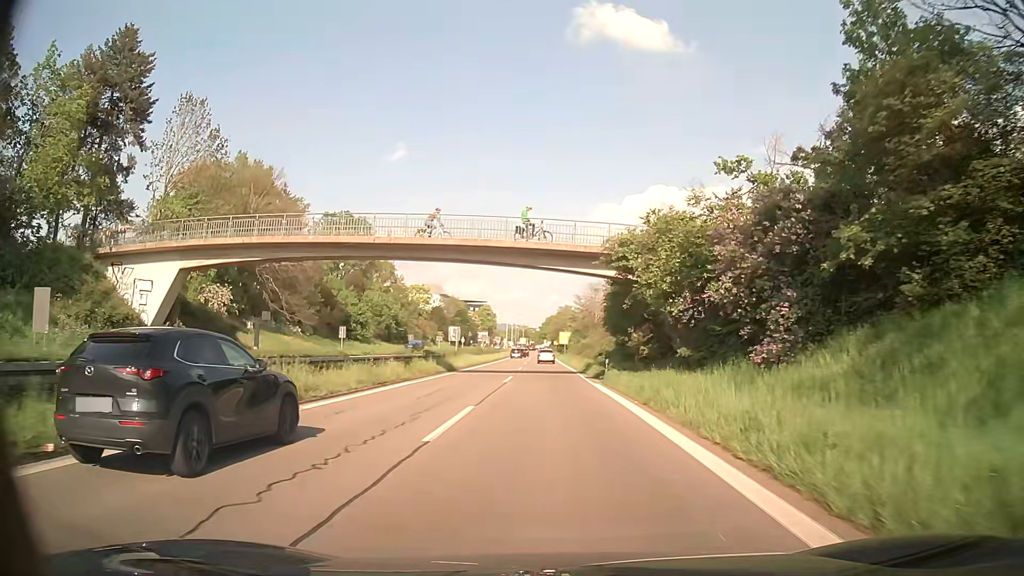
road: trunk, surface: asphalt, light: Day
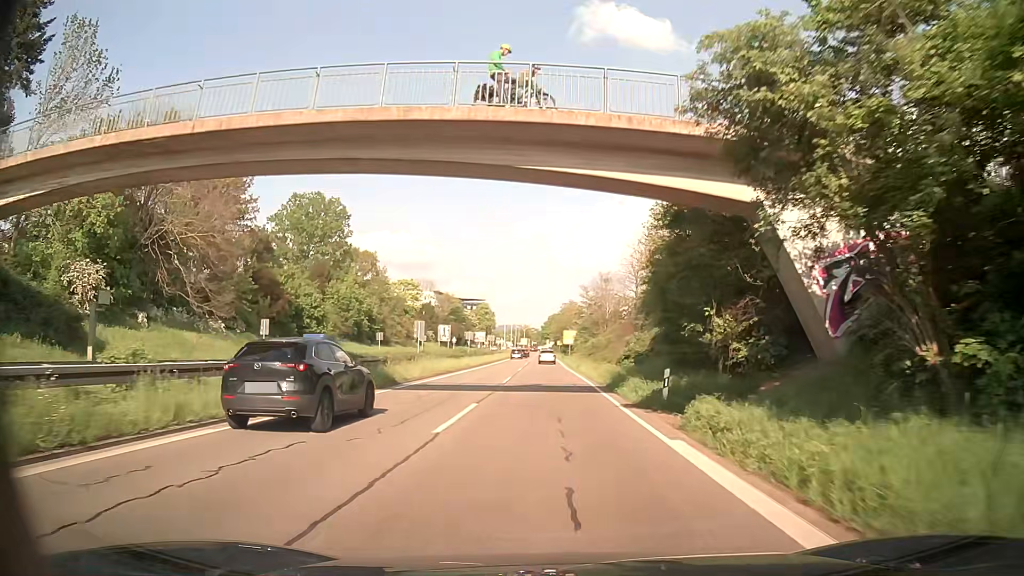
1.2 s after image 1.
(0.0, +16.8) m; -1°
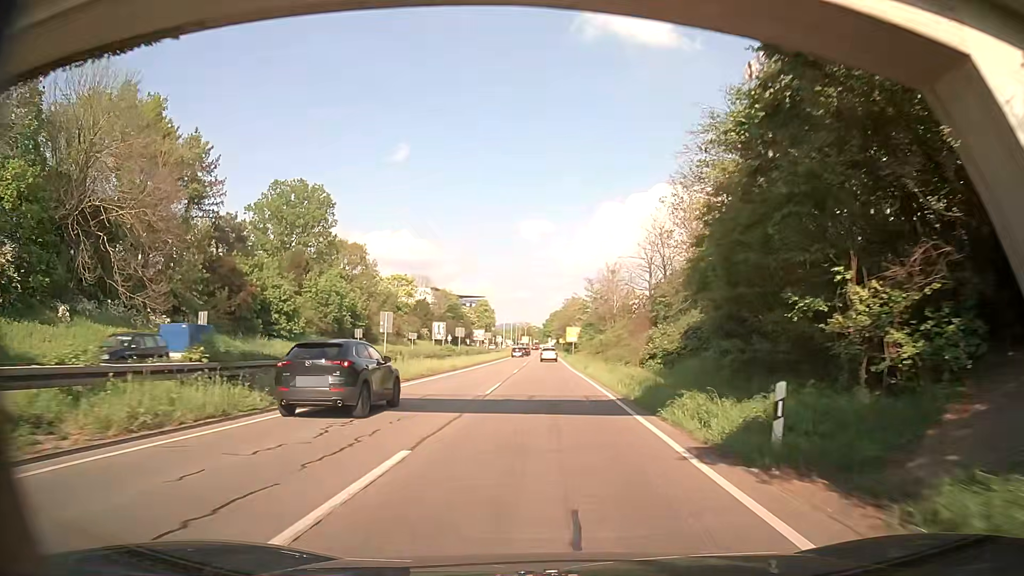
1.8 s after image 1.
(+0.1, +8.3) m; 0°
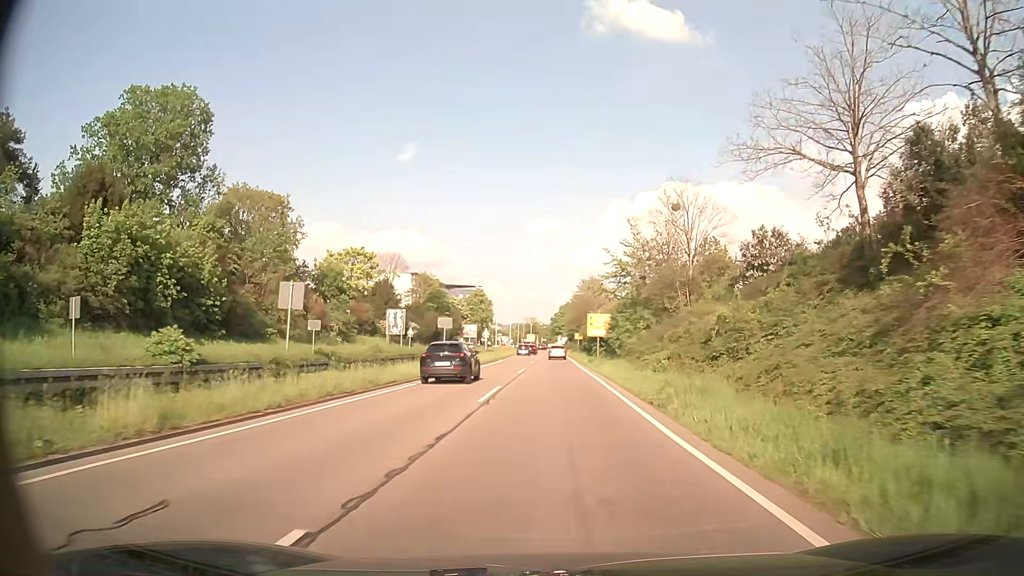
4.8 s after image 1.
(-0.2, +39.9) m; -1°
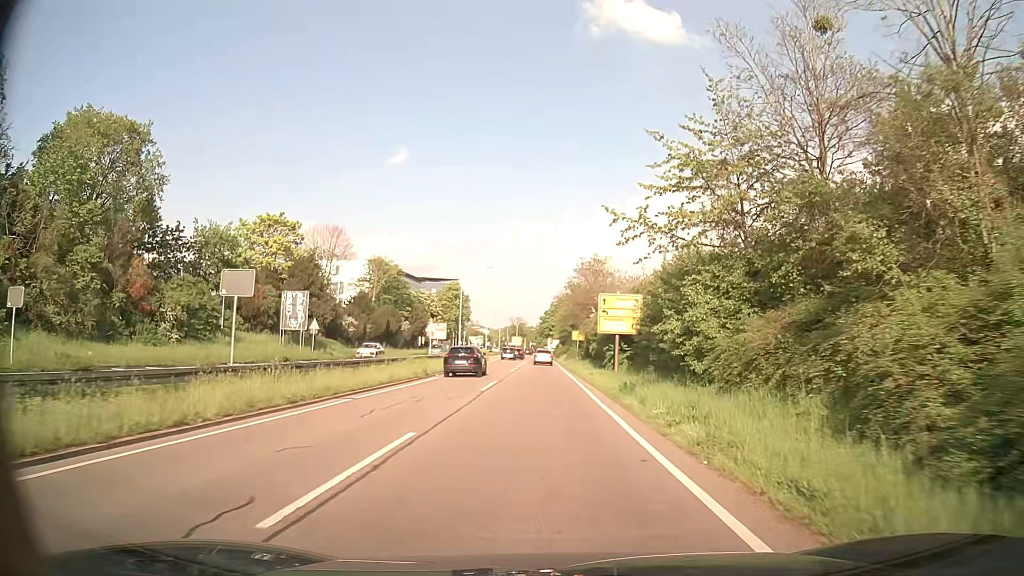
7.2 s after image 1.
(+0.3, +29.9) m; +1°
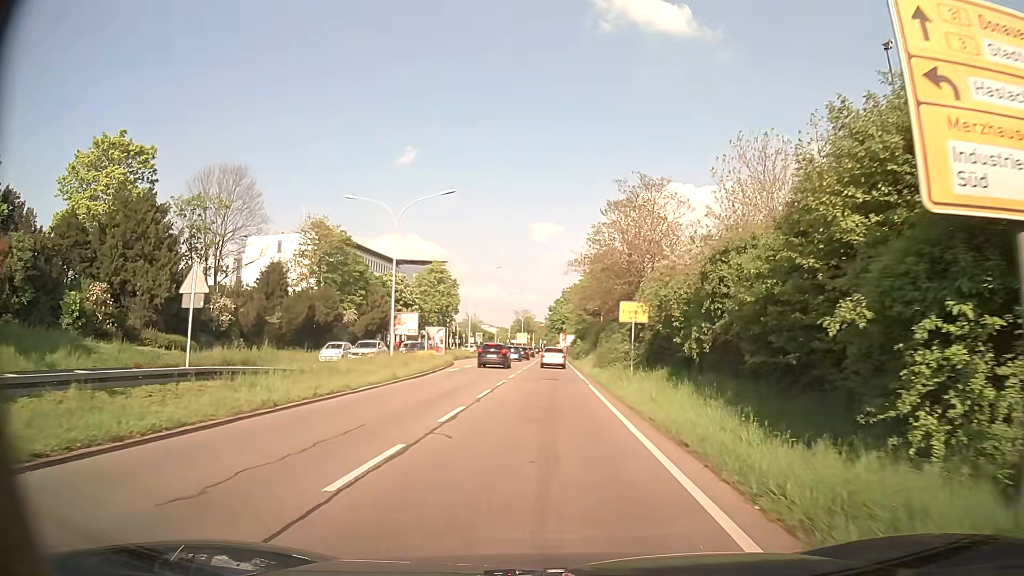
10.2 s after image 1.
(-0.3, +34.5) m; -1°
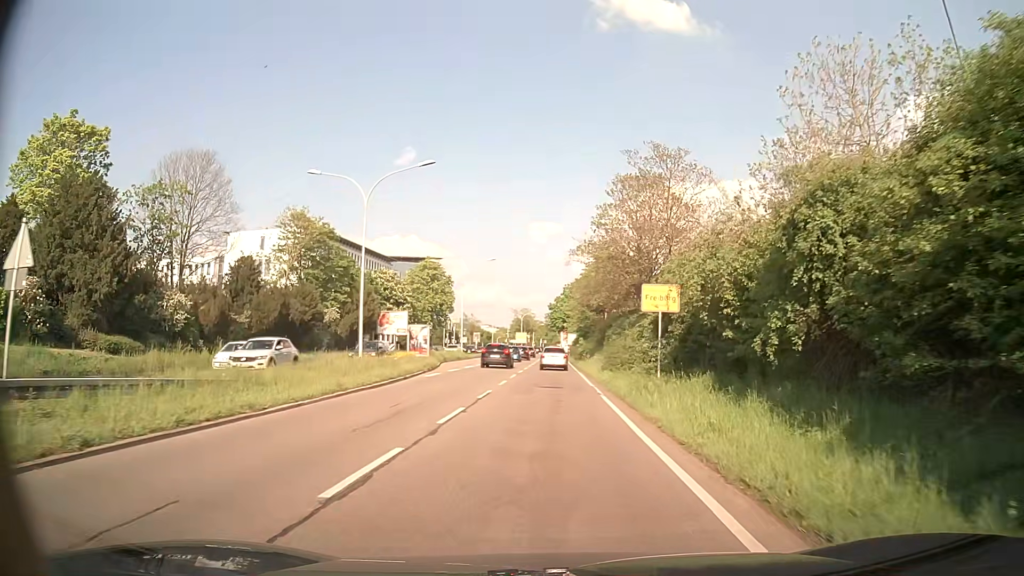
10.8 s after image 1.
(0.0, +6.3) m; 0°
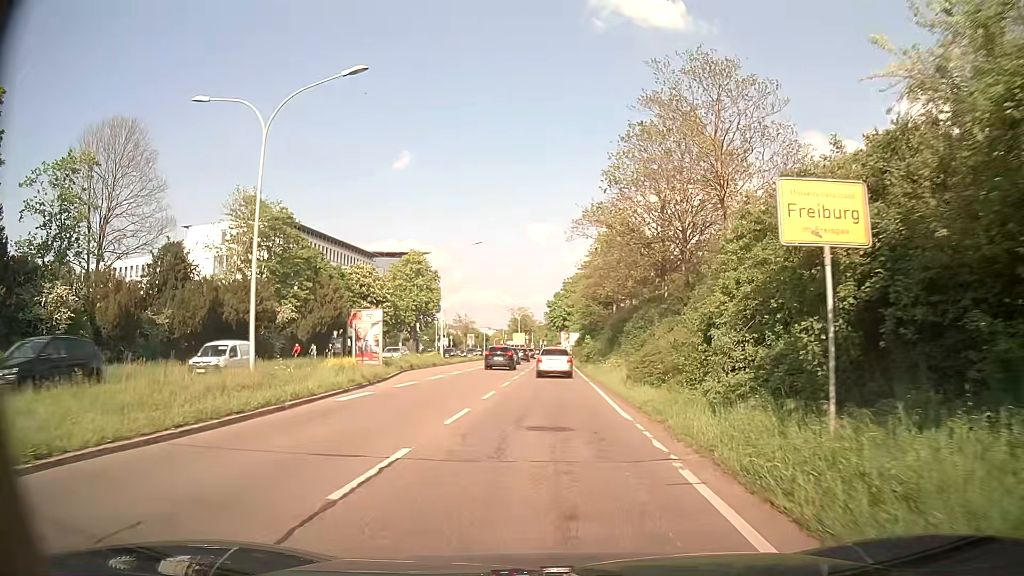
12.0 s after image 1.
(0.0, +11.8) m; 0°
(0, +10) (0, +20) (0, +30) (0, +40) (0, +50) (0, +60) (0, +70) (0, +80) (0, +90) (+1, +100) m
